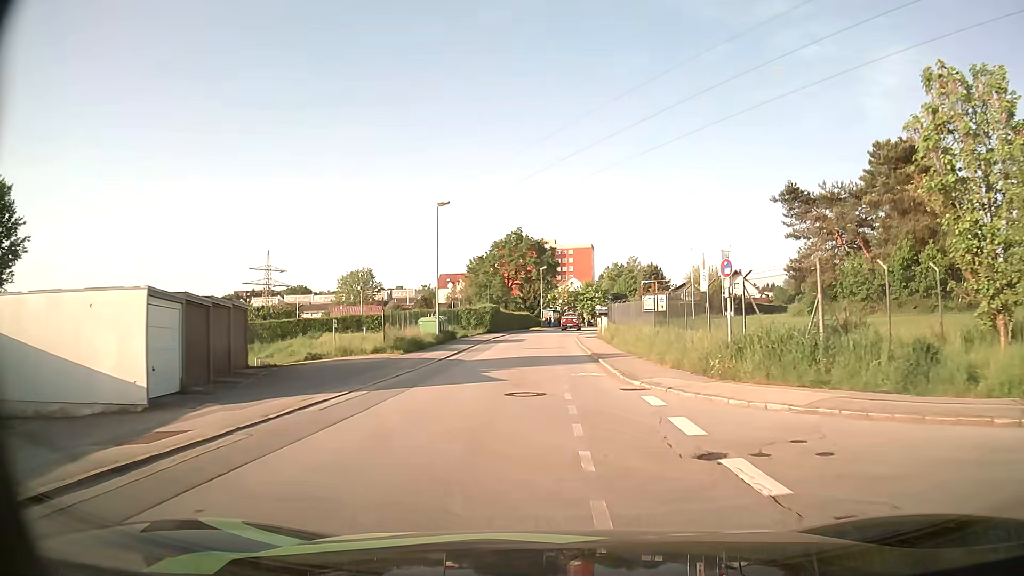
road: residential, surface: asphalt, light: Day
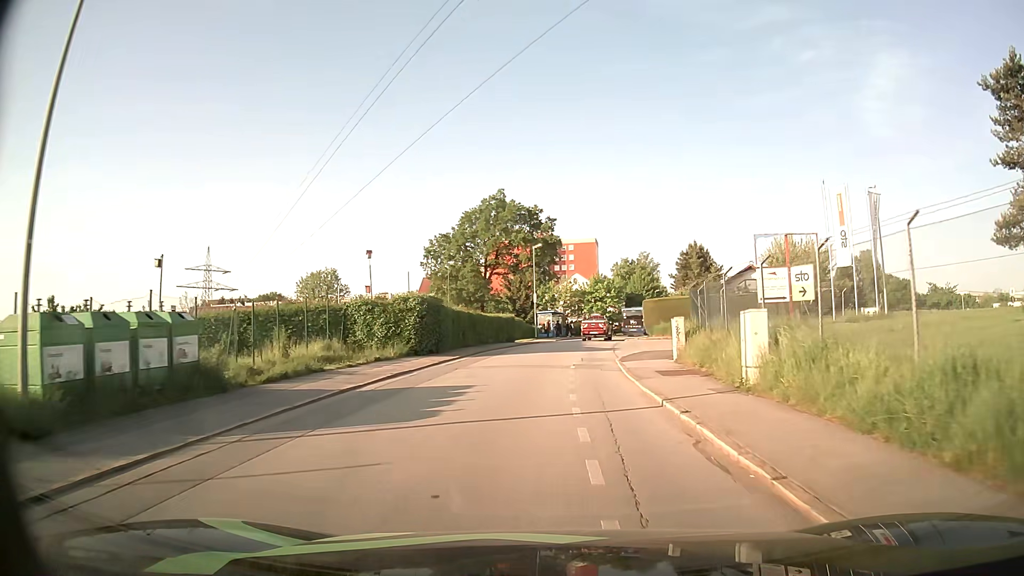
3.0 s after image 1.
(0.0, +32.3) m; 0°
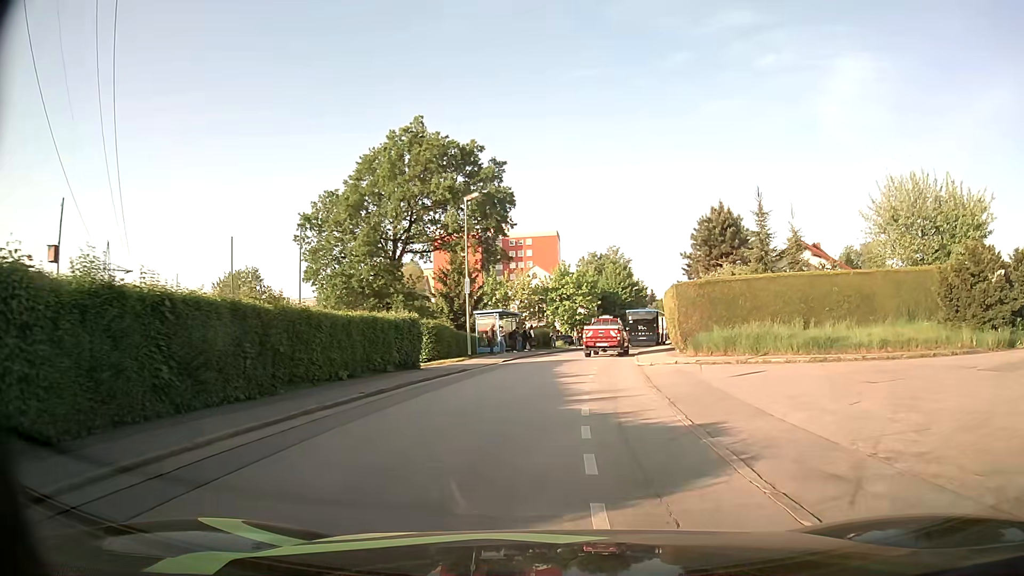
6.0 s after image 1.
(+0.6, +24.9) m; +3°
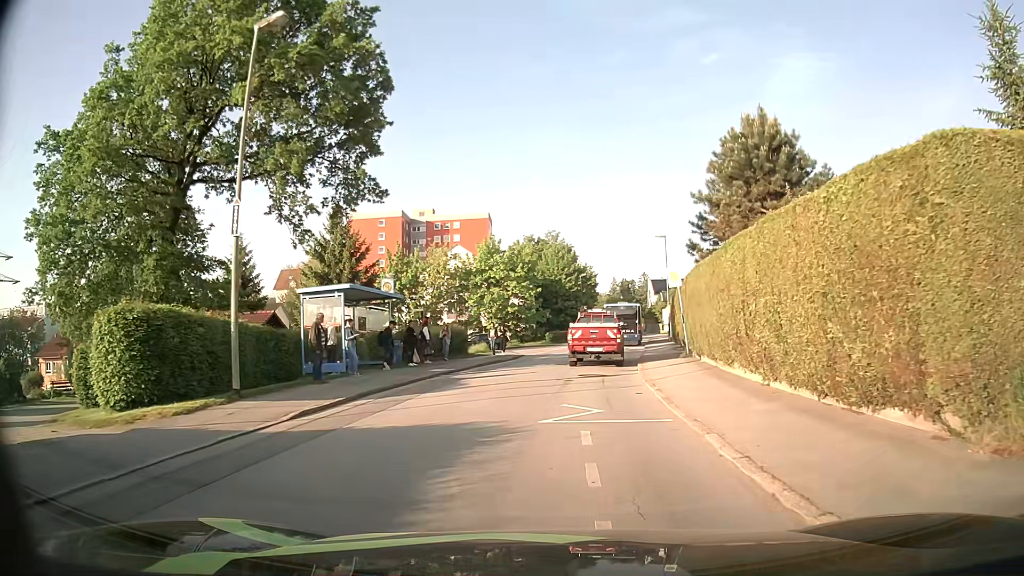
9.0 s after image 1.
(+1.0, +20.3) m; +6°
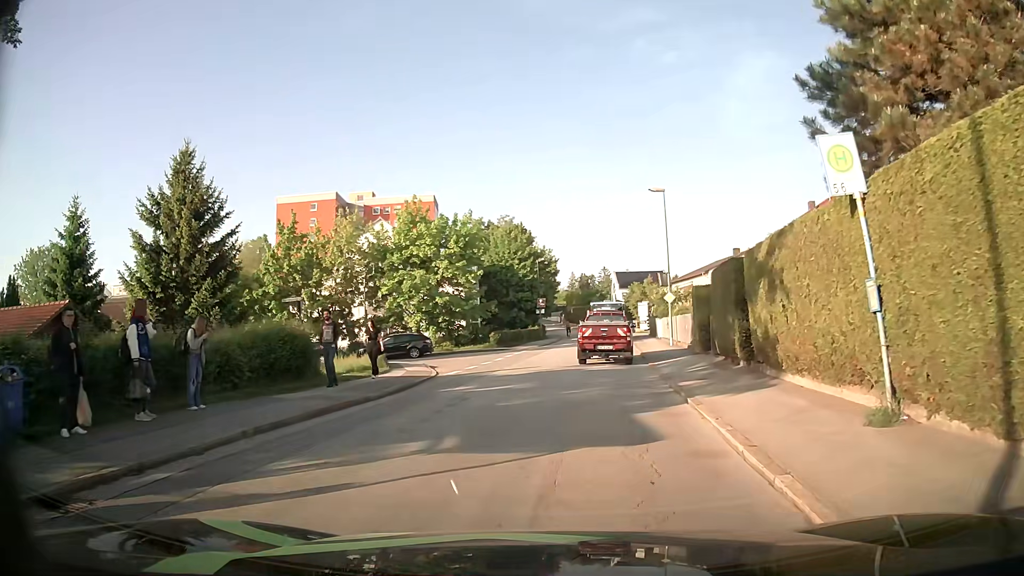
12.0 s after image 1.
(+0.7, +16.8) m; +4°
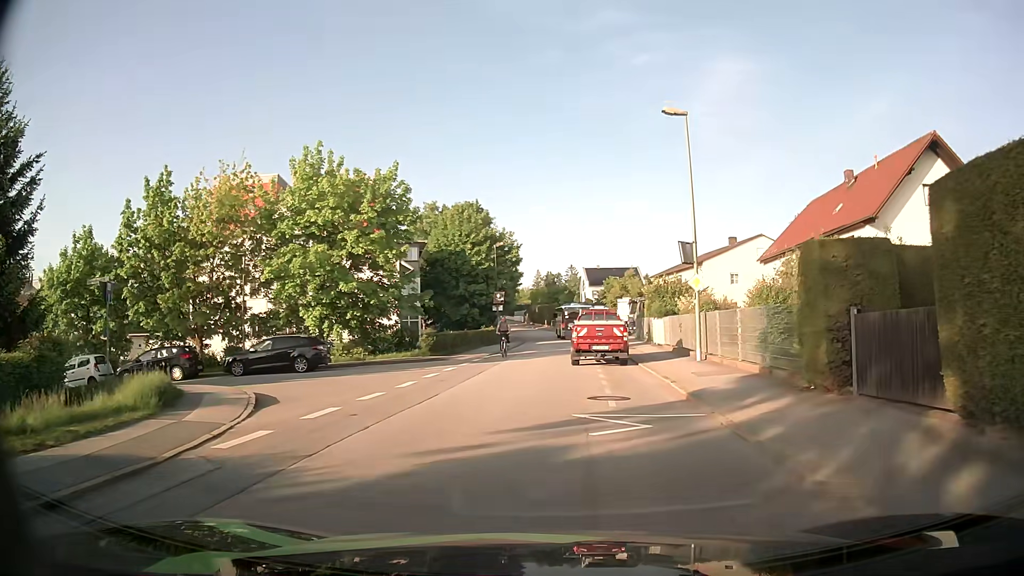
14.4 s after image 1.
(+0.3, +13.3) m; +3°
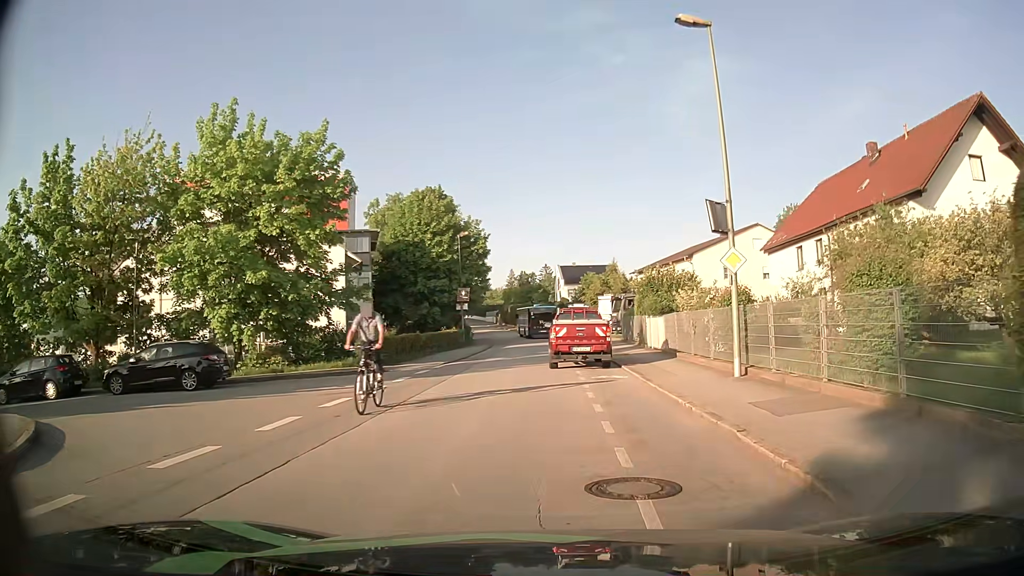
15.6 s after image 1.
(+0.1, +7.0) m; +2°
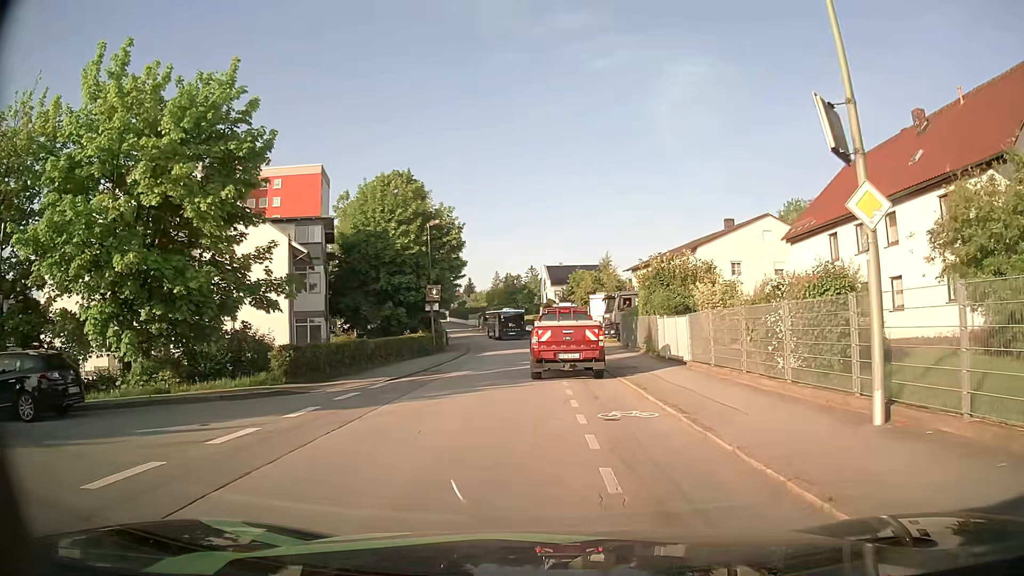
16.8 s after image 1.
(+0.1, +6.8) m; +1°
